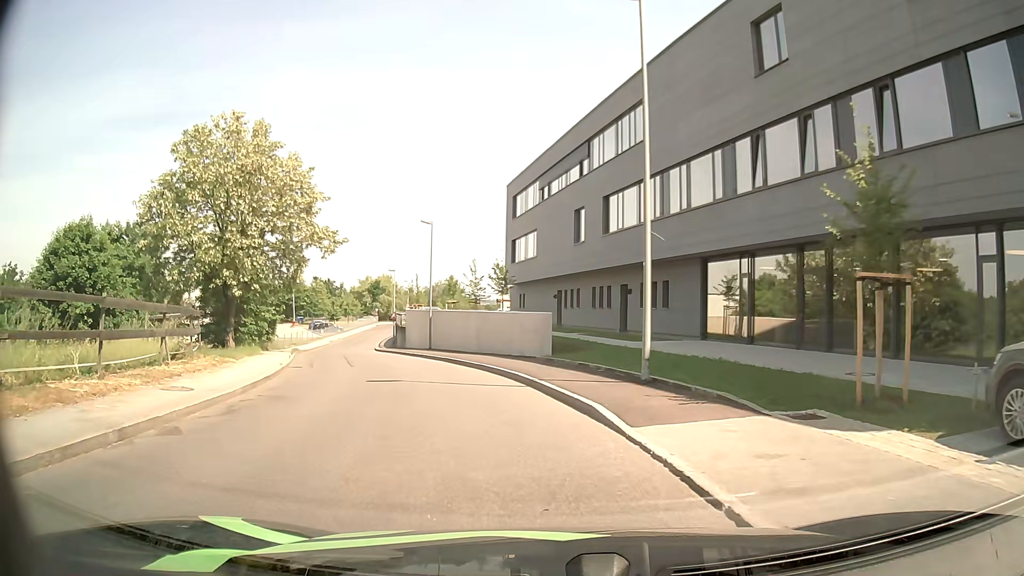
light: Day
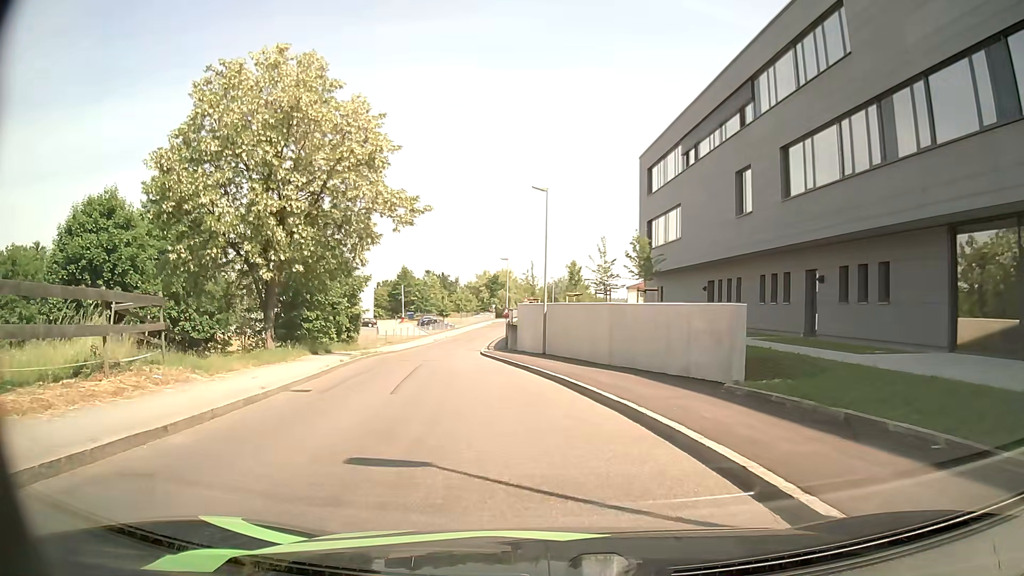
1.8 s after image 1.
(-1.1, +10.2) m; -11°
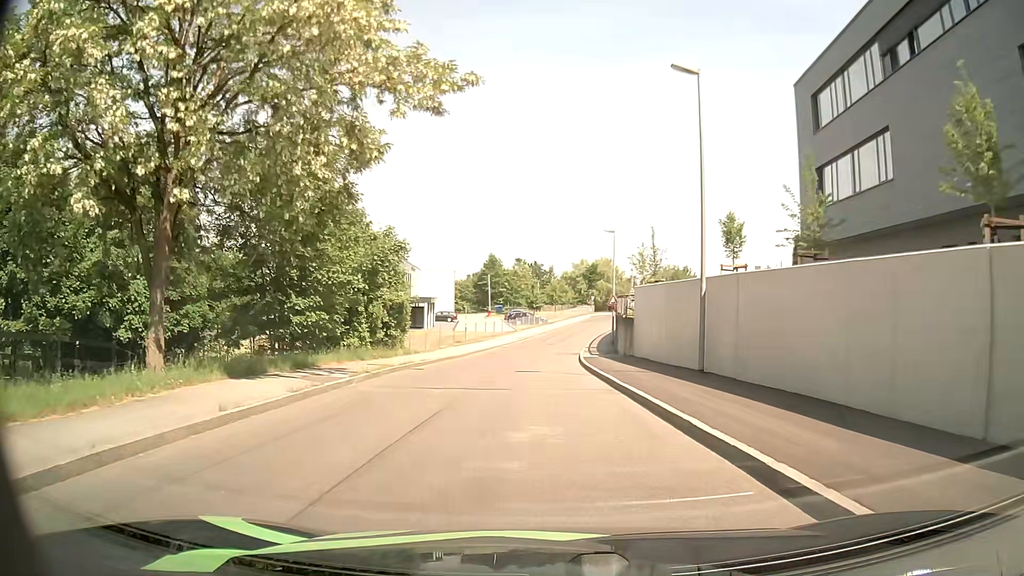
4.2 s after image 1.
(-1.3, +15.2) m; -7°
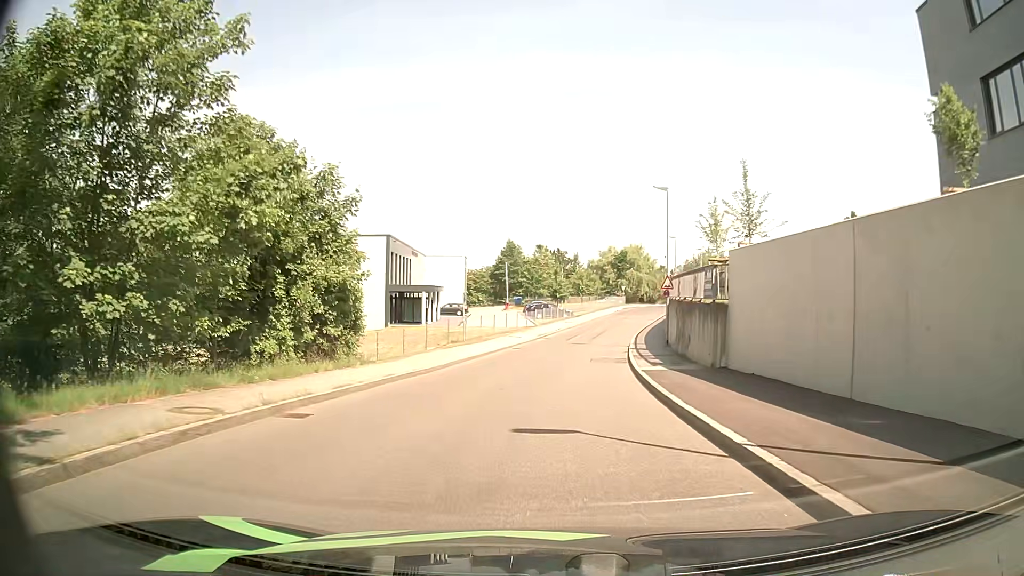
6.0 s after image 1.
(-0.4, +13.3) m; -3°
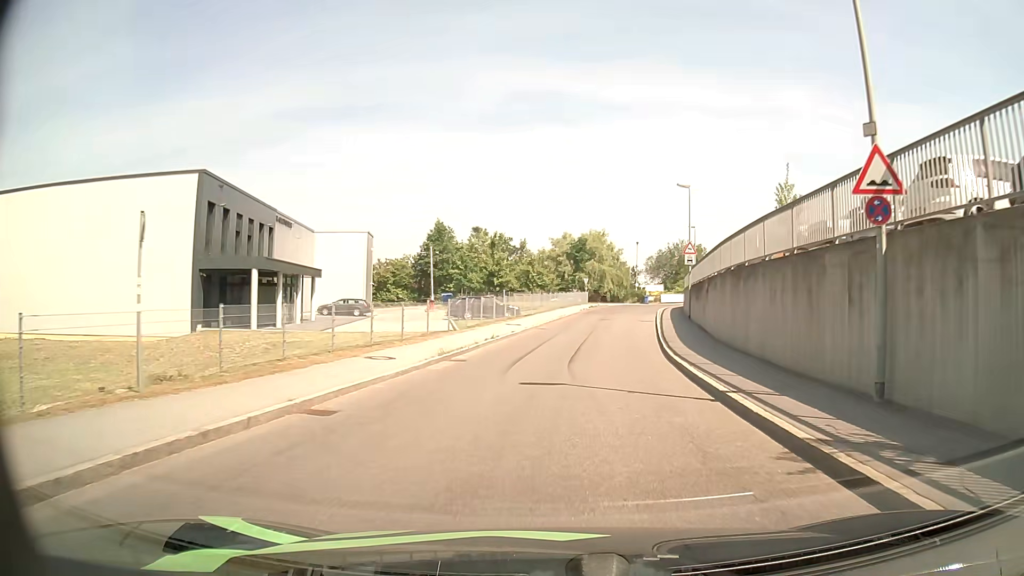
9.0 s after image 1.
(+0.6, +25.5) m; +4°
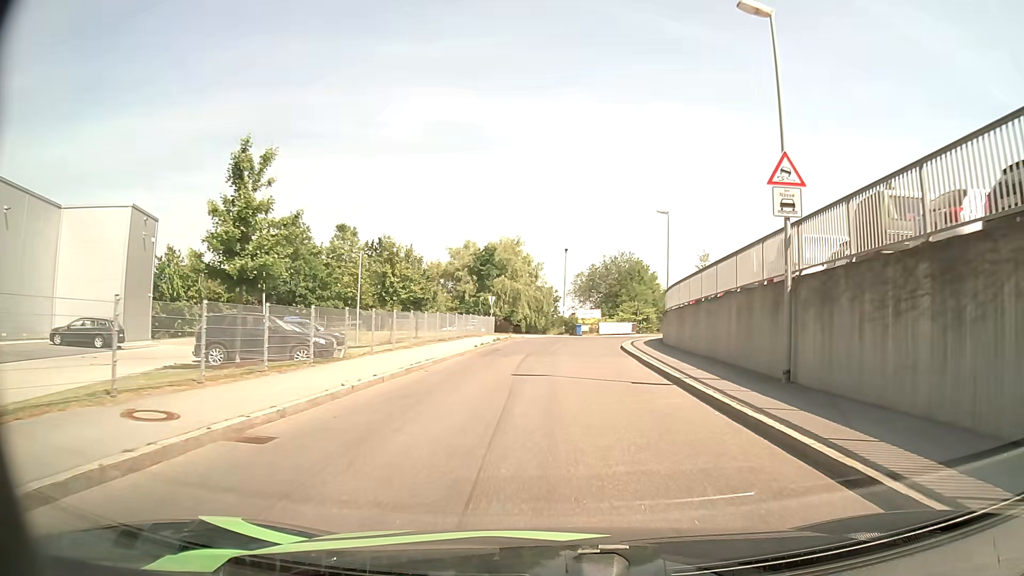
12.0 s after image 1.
(+1.7, +26.5) m; +7°
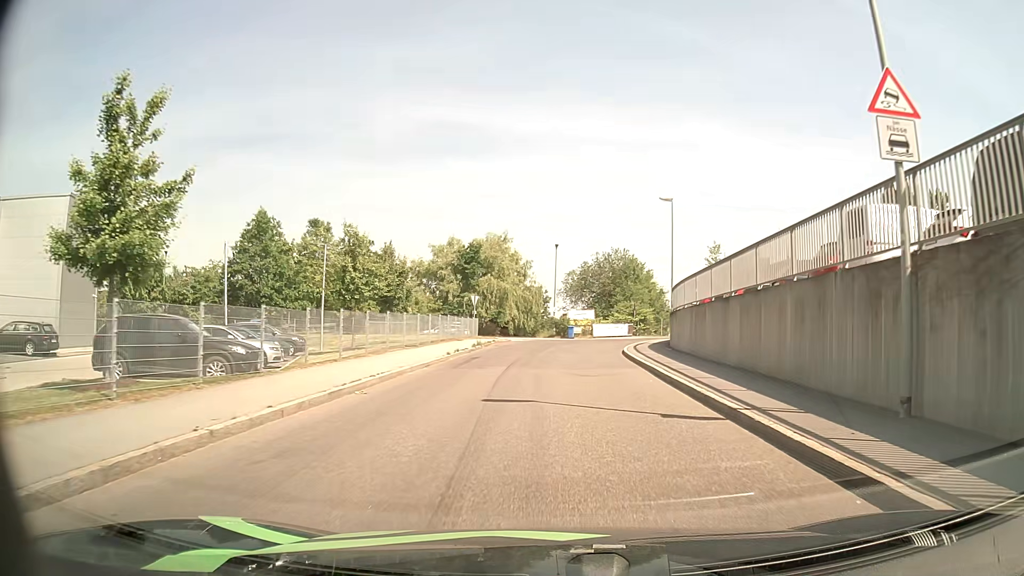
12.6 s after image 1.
(+0.1, +5.0) m; +1°
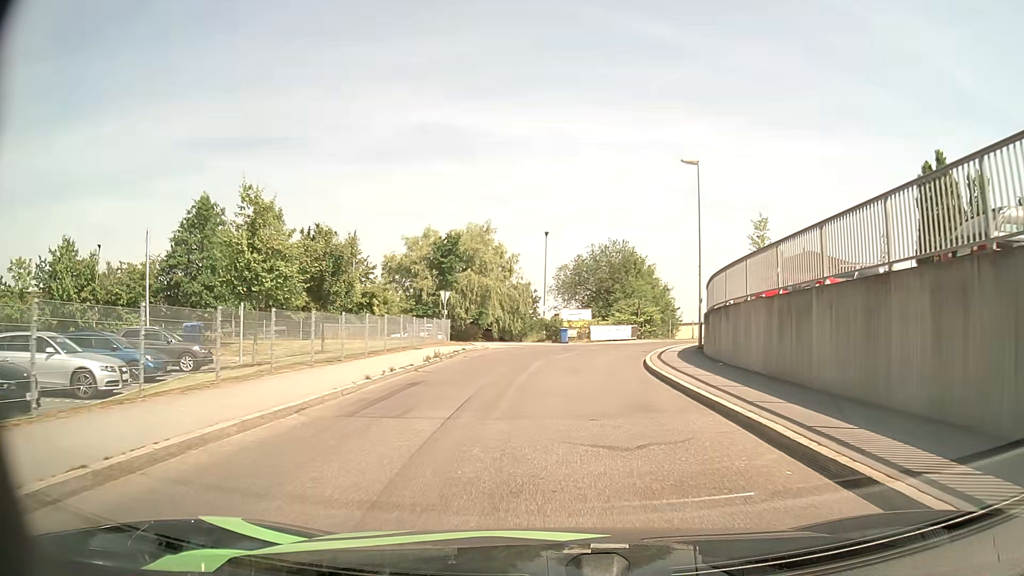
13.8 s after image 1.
(+0.1, +9.2) m; +1°
(0, +10) (+1, +20) (+2, +30) (+6, +39) (+12, +47) (+21, +52) (+31, +54) (+40, +55) (+50, +56) (+60, +56) m
